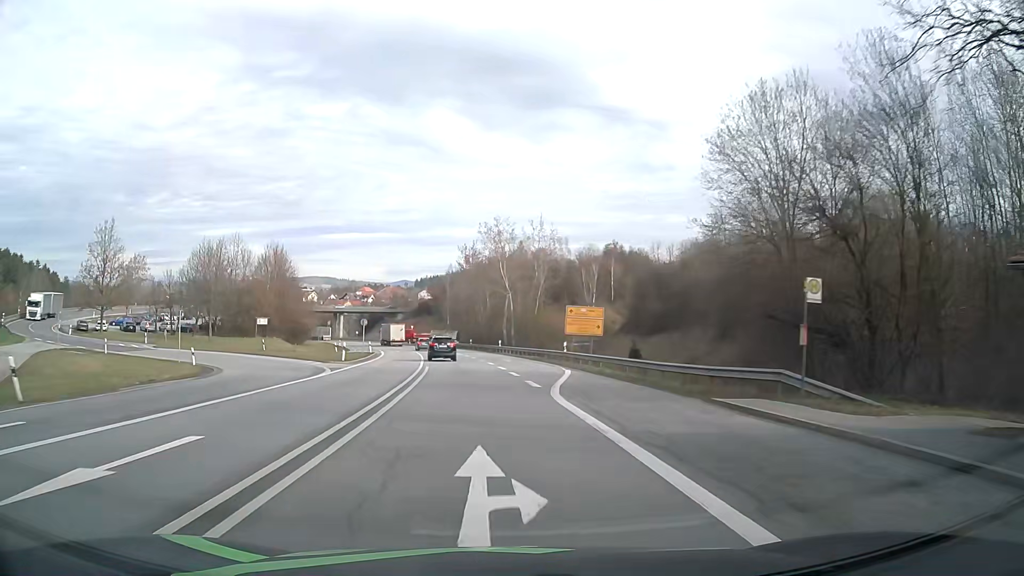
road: primary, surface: asphalt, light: Day
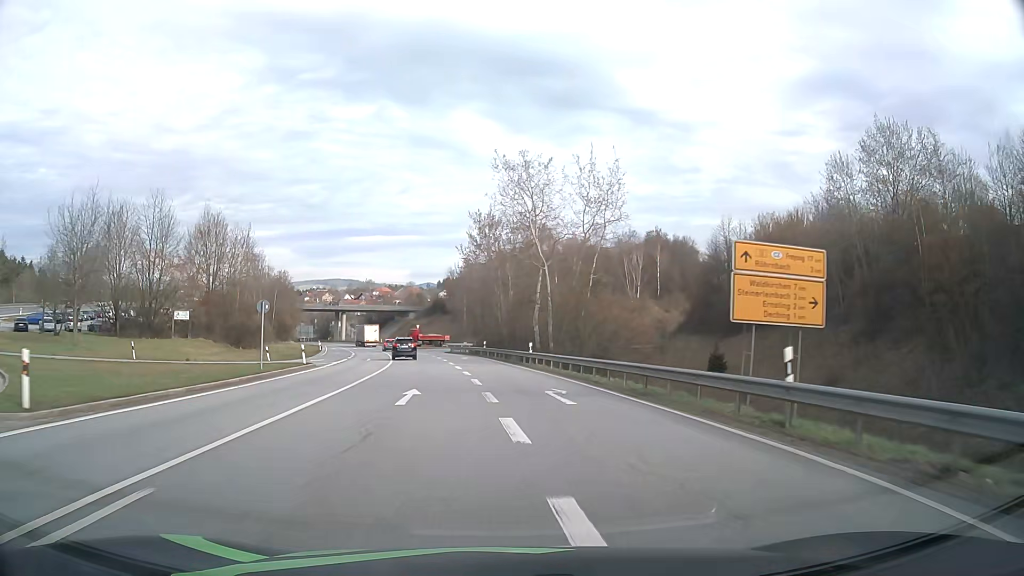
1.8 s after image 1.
(-0.4, +29.3) m; -2°
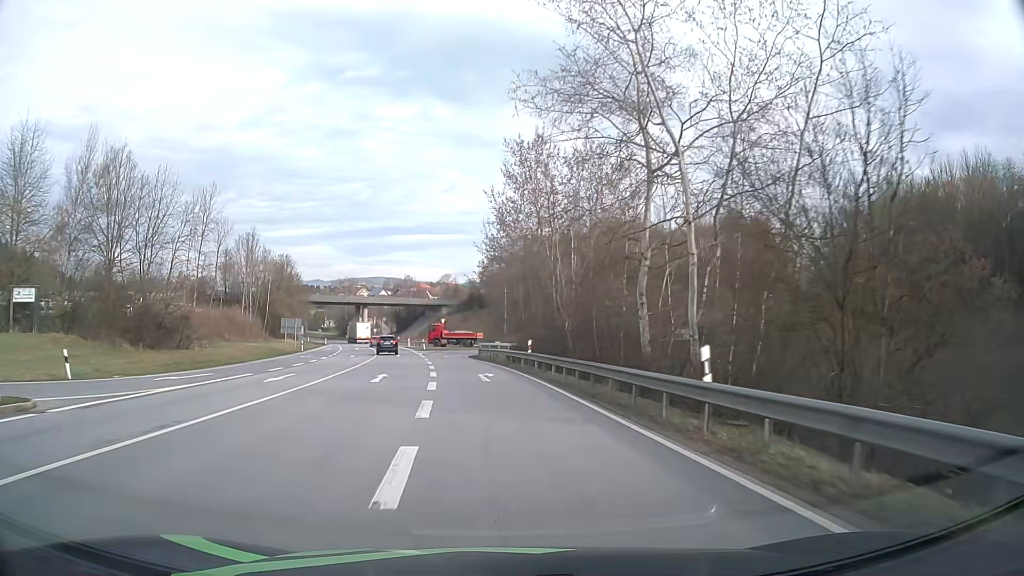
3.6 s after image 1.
(-0.8, +28.0) m; -4°
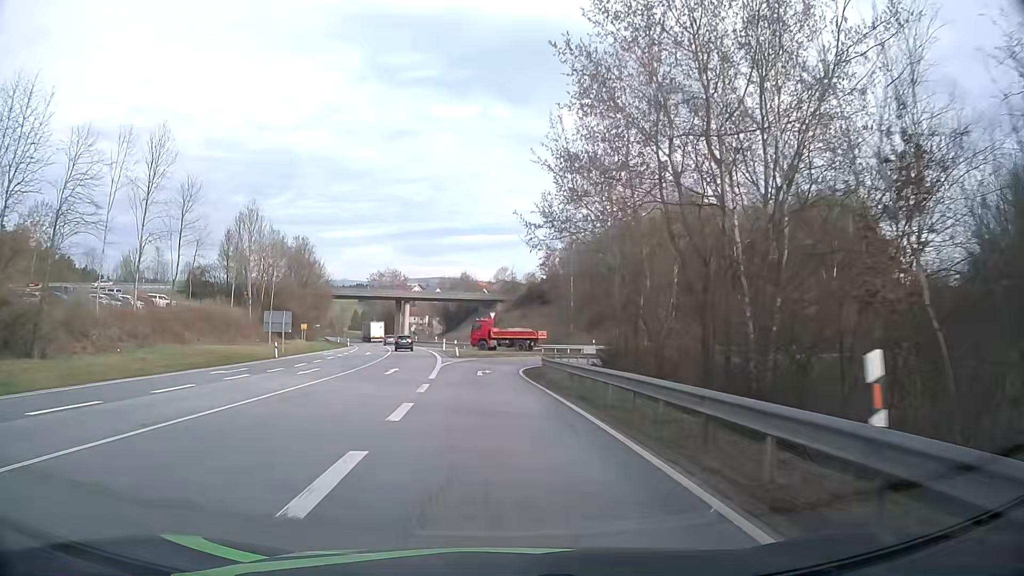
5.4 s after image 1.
(-1.0, +24.9) m; -5°
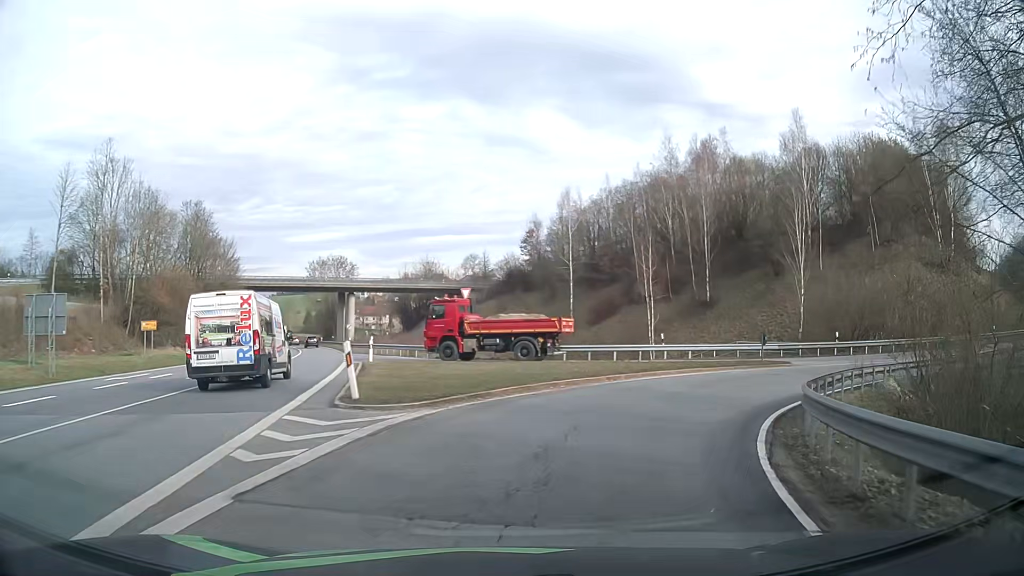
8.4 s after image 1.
(-1.3, +32.9) m; +2°
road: primary_link
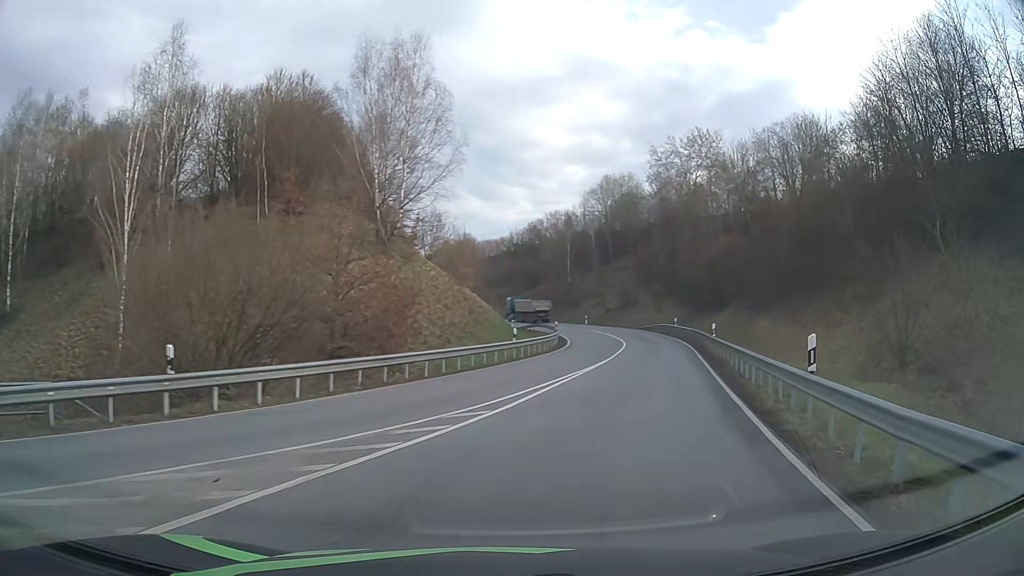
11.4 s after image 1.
(+12.0, +24.3) m; +54°
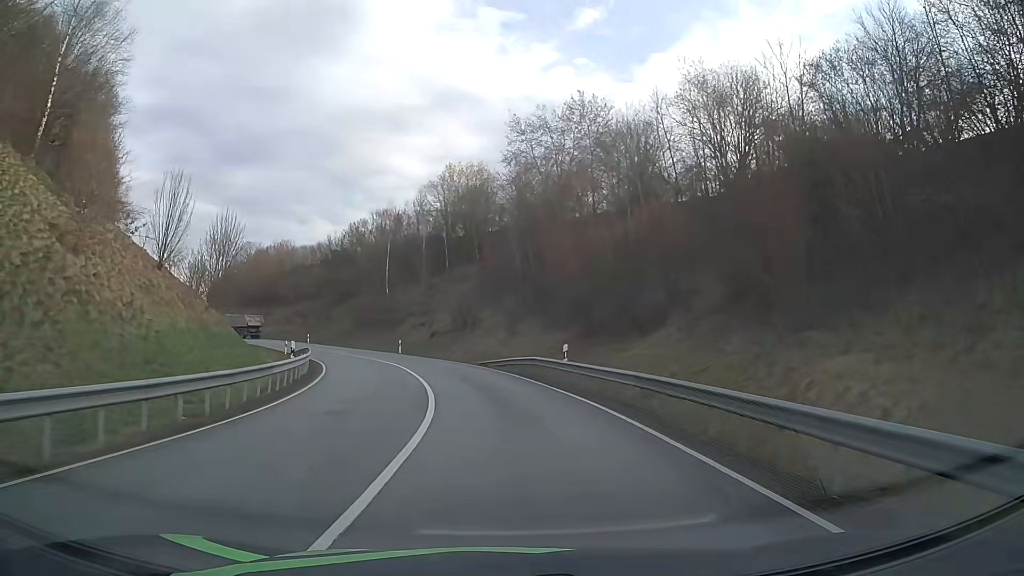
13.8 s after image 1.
(+5.8, +28.4) m; +14°
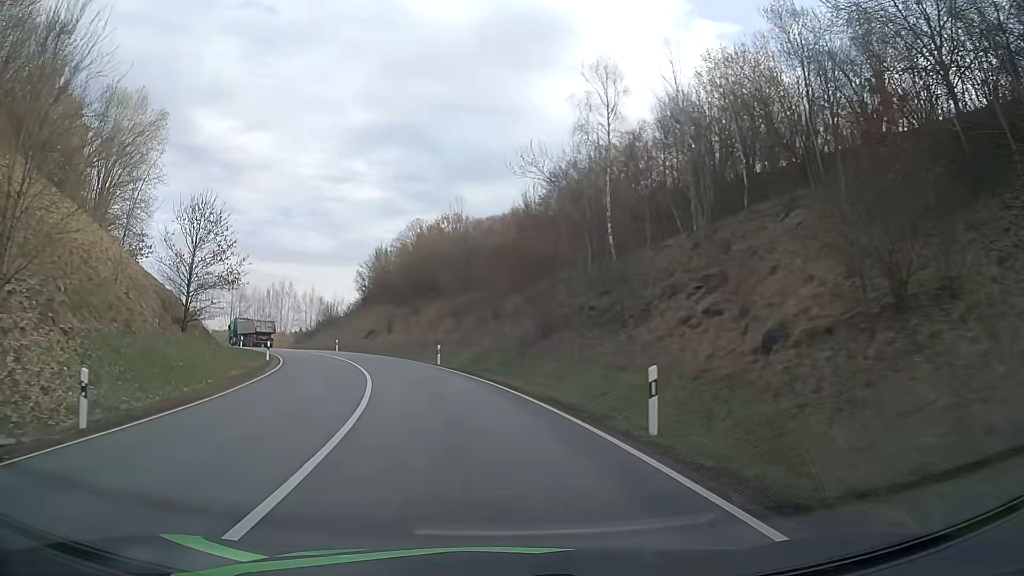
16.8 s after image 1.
(-5.8, +42.9) m; -19°
(-1, +10) (-2, +20) (-5, +30) (-8, +39) (-12, +48) (-17, +57) (-22, +65) (-28, +73) (-34, +82) (-38, +91) m
